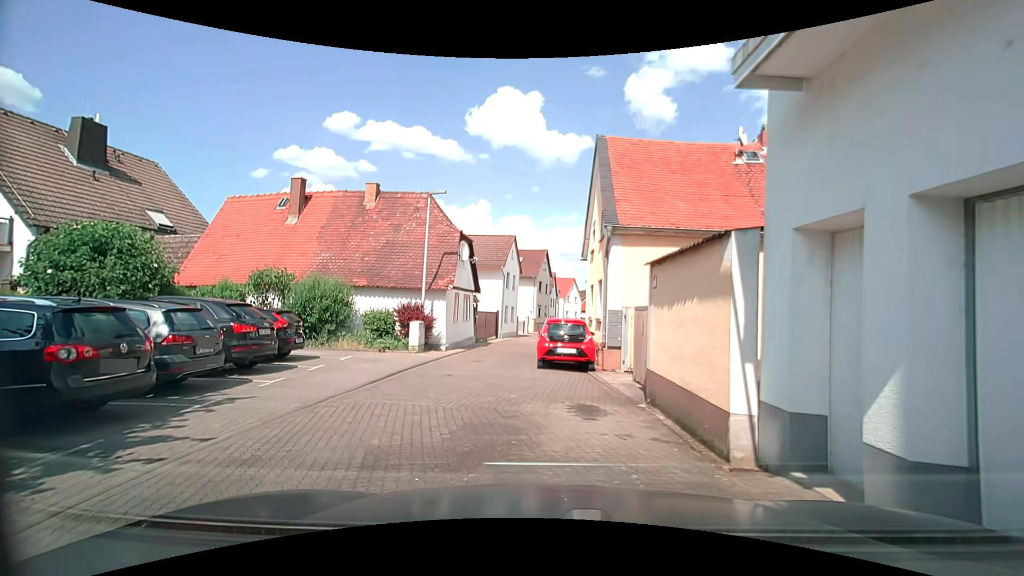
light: Day
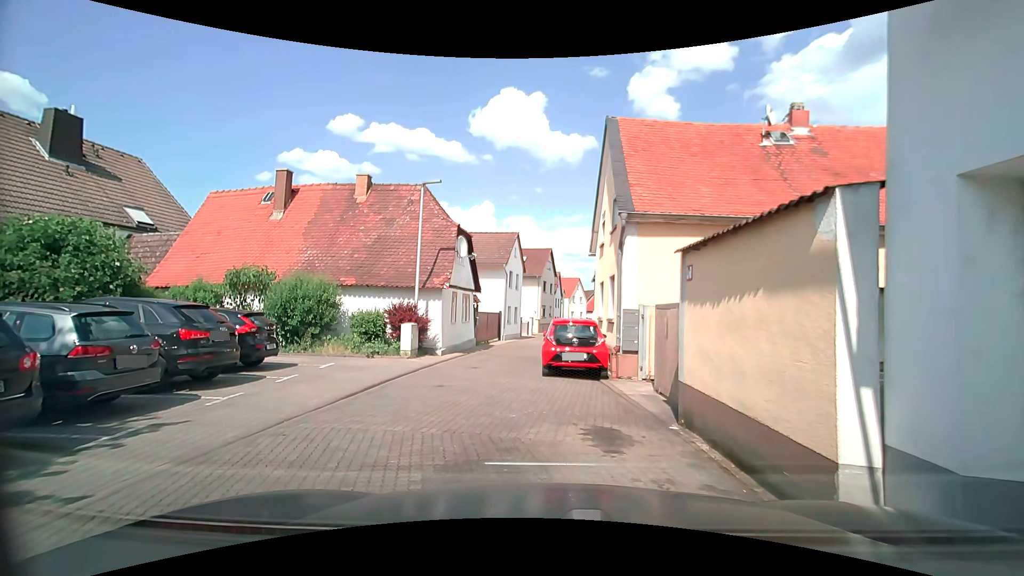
(0.0, +1.7) m; 0°
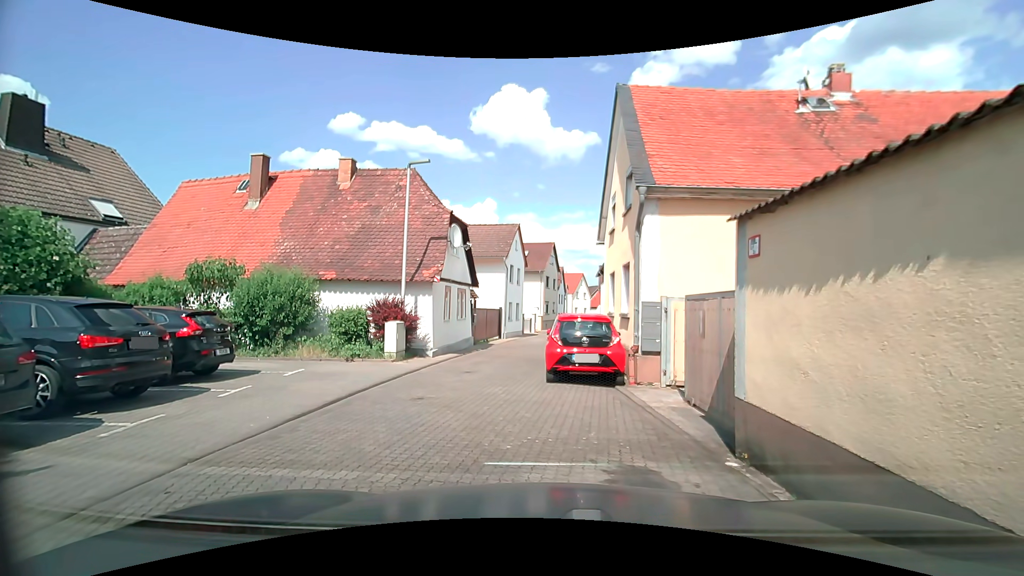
(0.0, +1.9) m; 0°
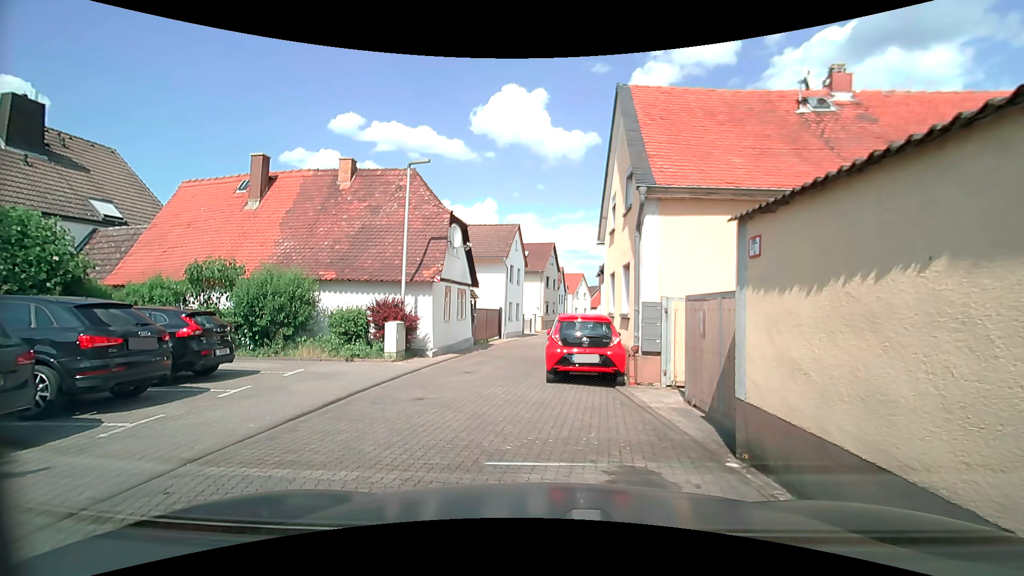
(0.0, +0.1) m; 0°
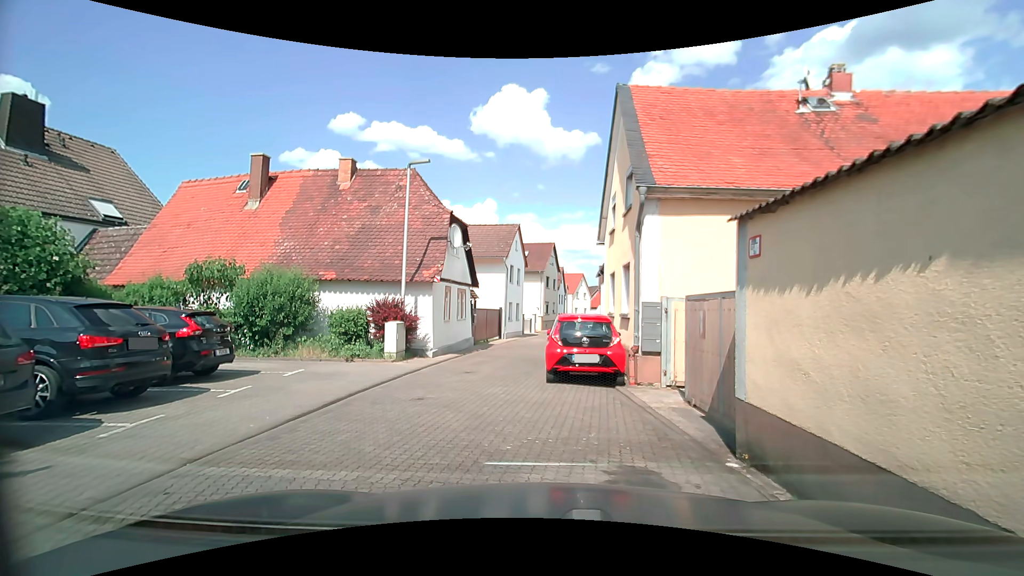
(0.0, 0.0) m; 0°
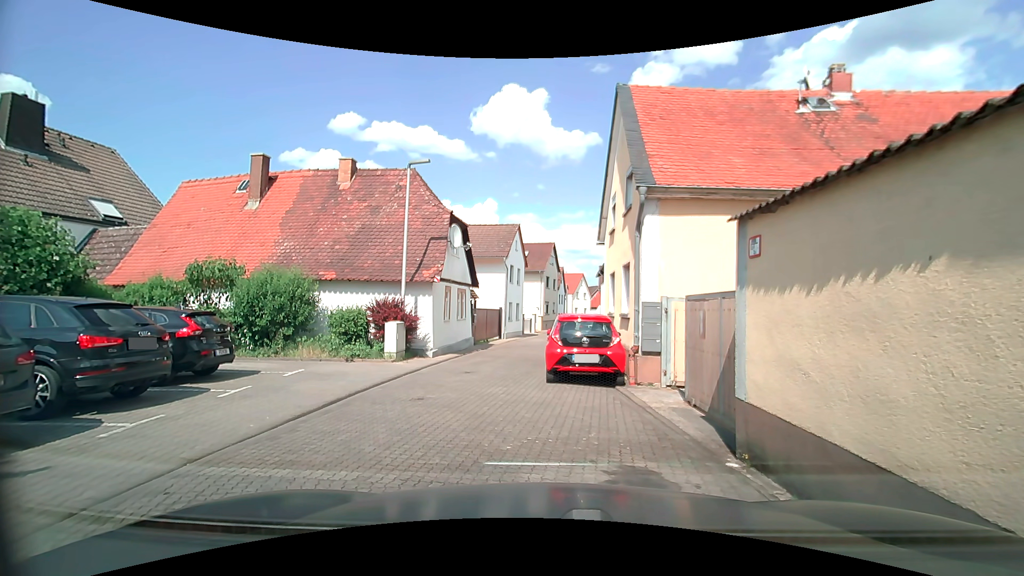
(0.0, 0.0) m; 0°
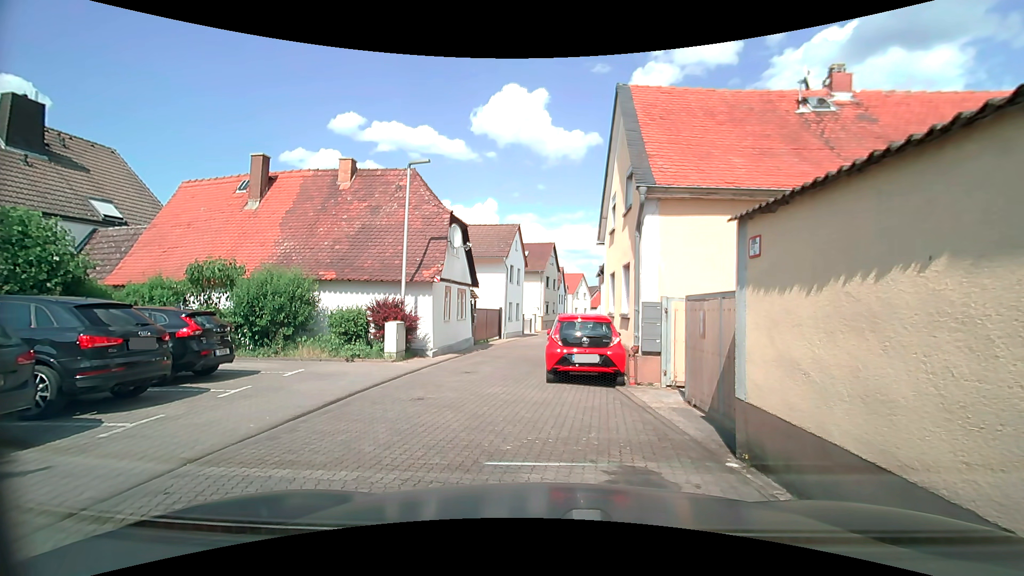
(0.0, 0.0) m; 0°
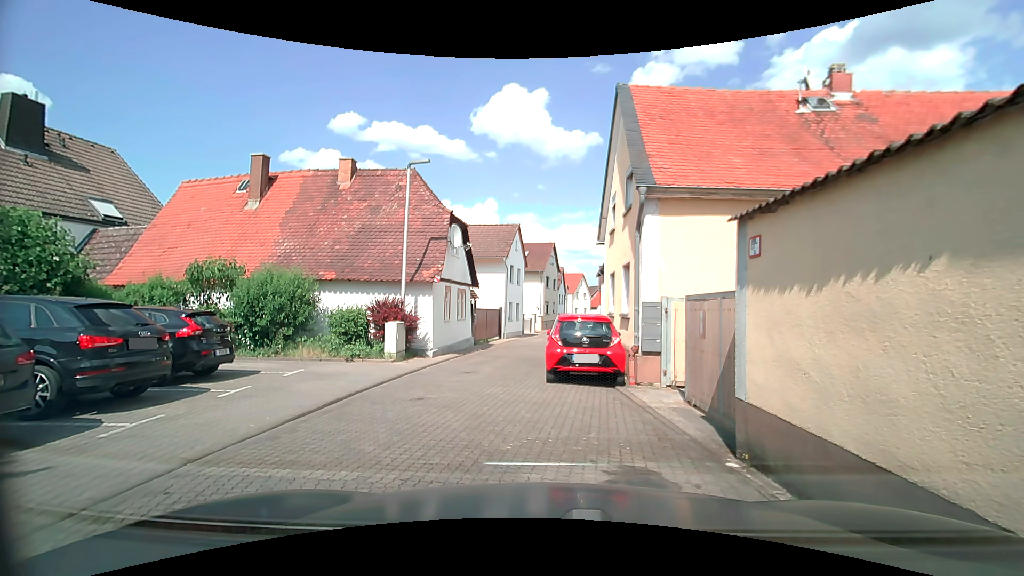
(0.0, 0.0) m; 0°
